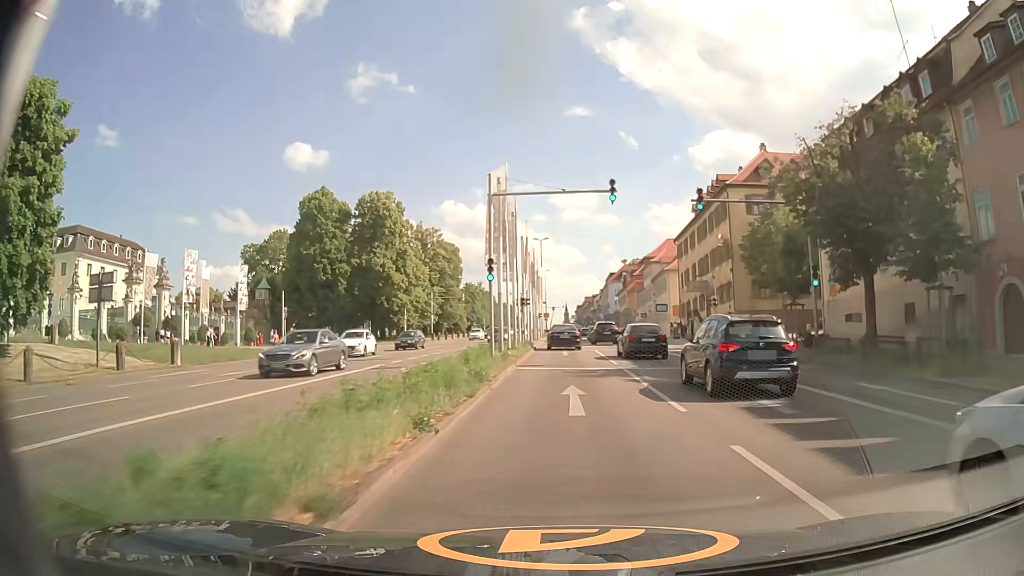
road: primary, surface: asphalt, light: Day
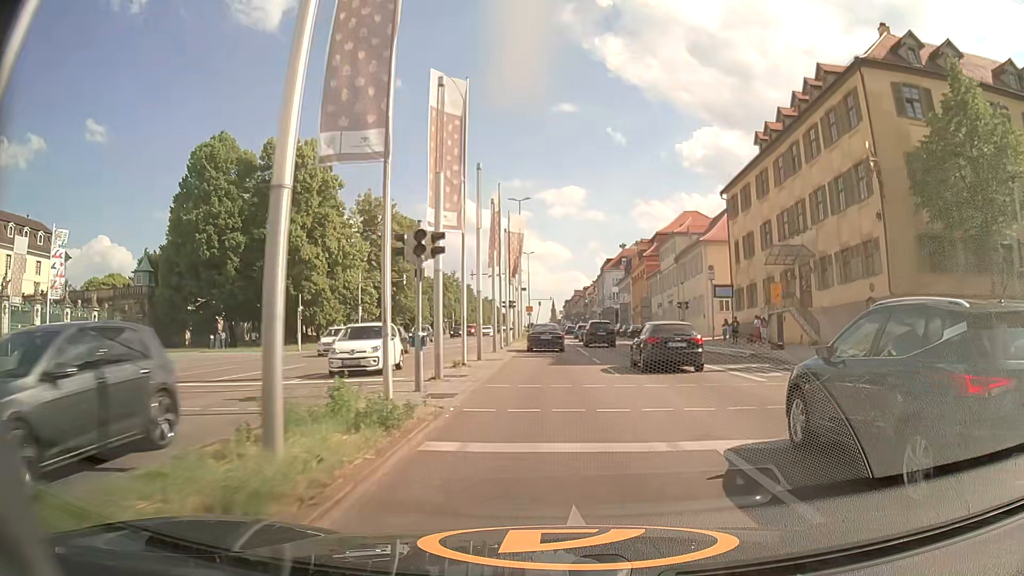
(+0.4, +30.1) m; +1°
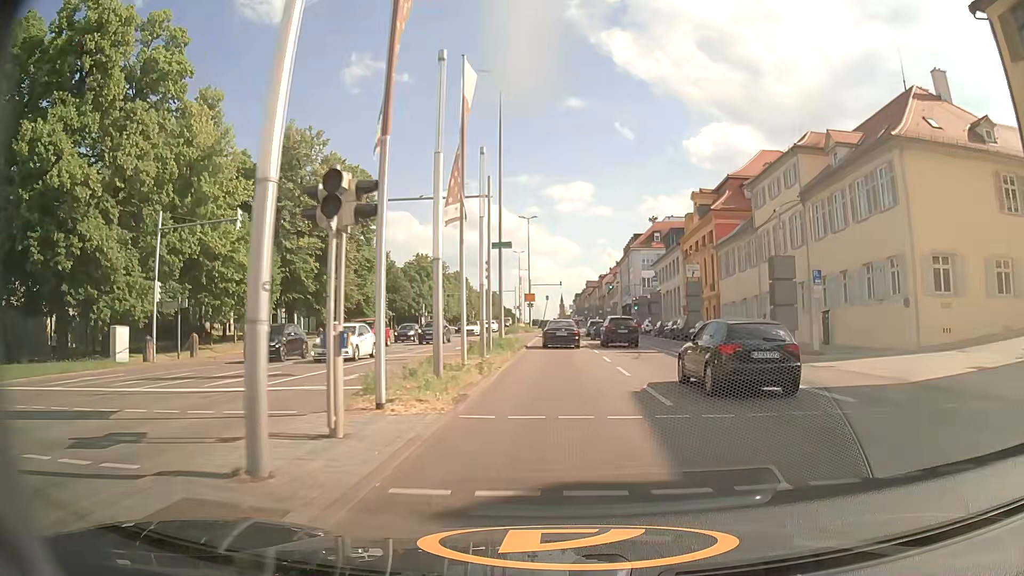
(-0.2, +36.8) m; -1°
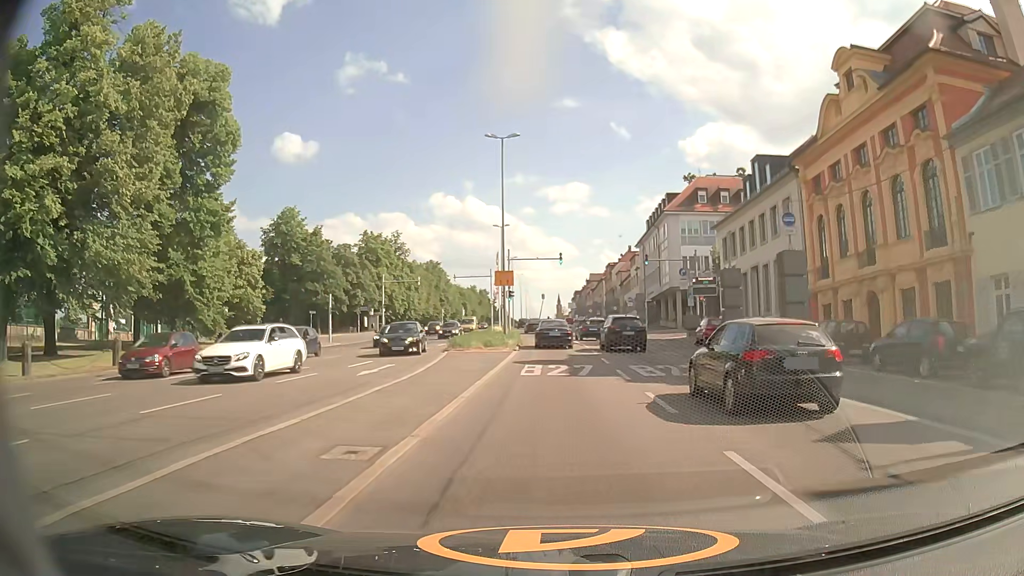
(+0.4, +37.6) m; 0°
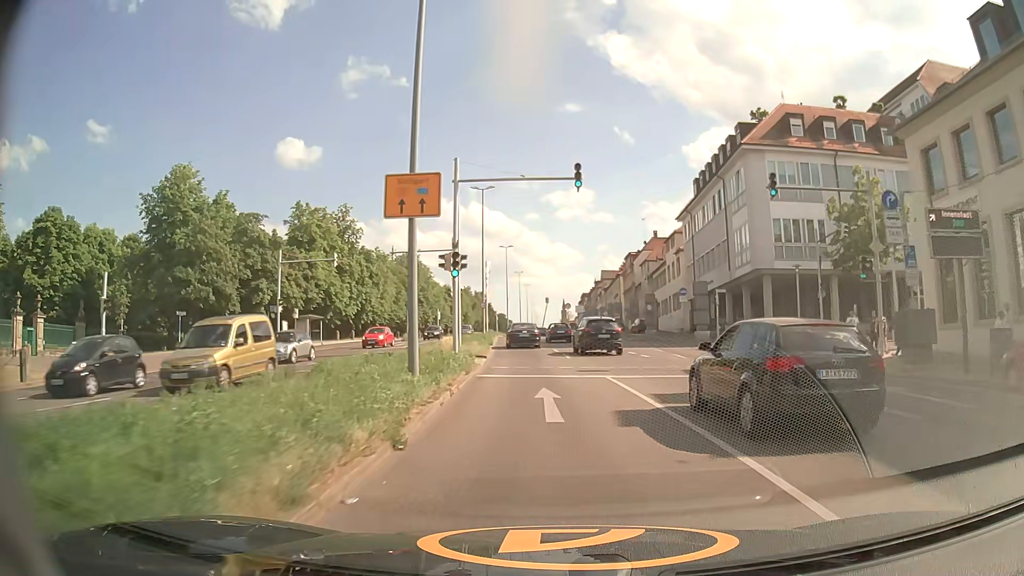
(+0.1, +30.3) m; 0°
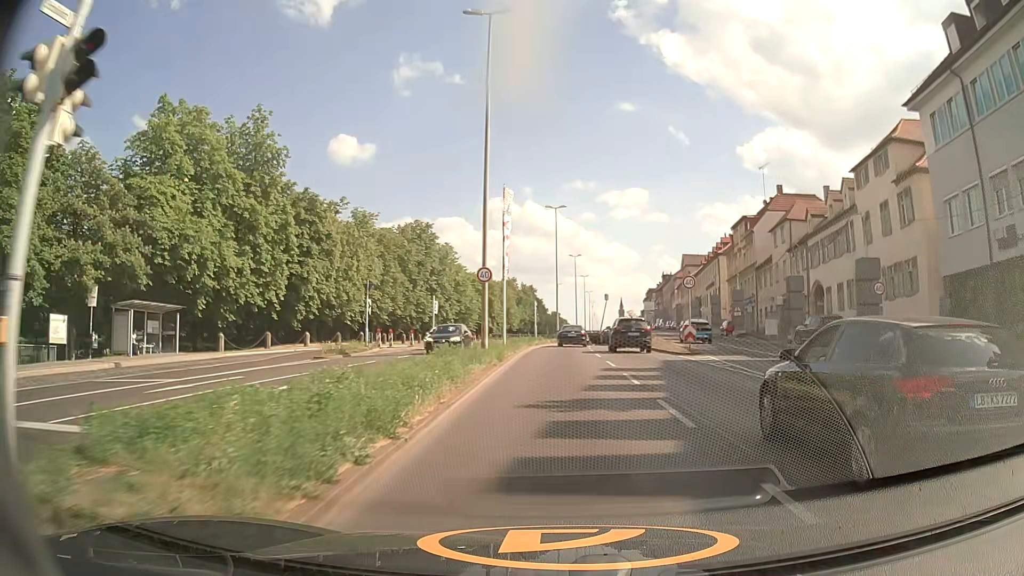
(-1.9, +38.7) m; -5°
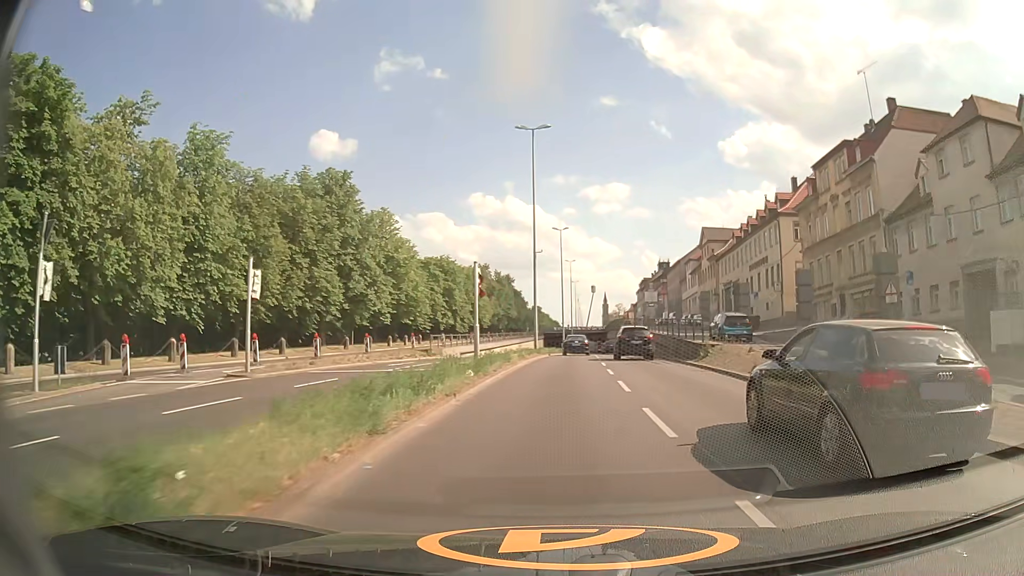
(+0.4, +30.4) m; +2°
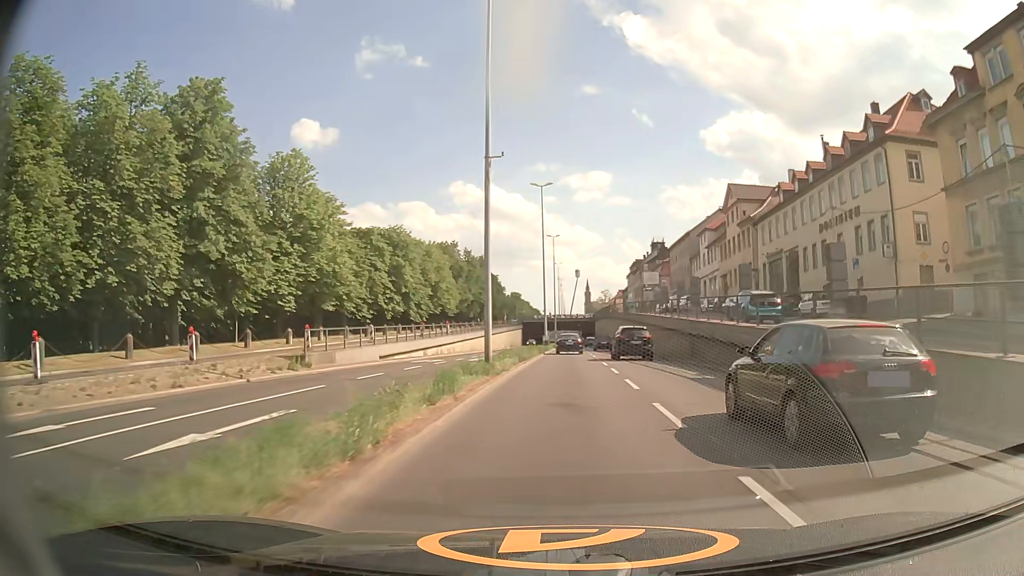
(+0.2, +23.3) m; +2°
(0, +10) (0, +20) (0, +30) (+1, +40) (+1, +50) (+1, +60) (+1, +70) (+2, +80) (+2, +90) (+2, +100) m
